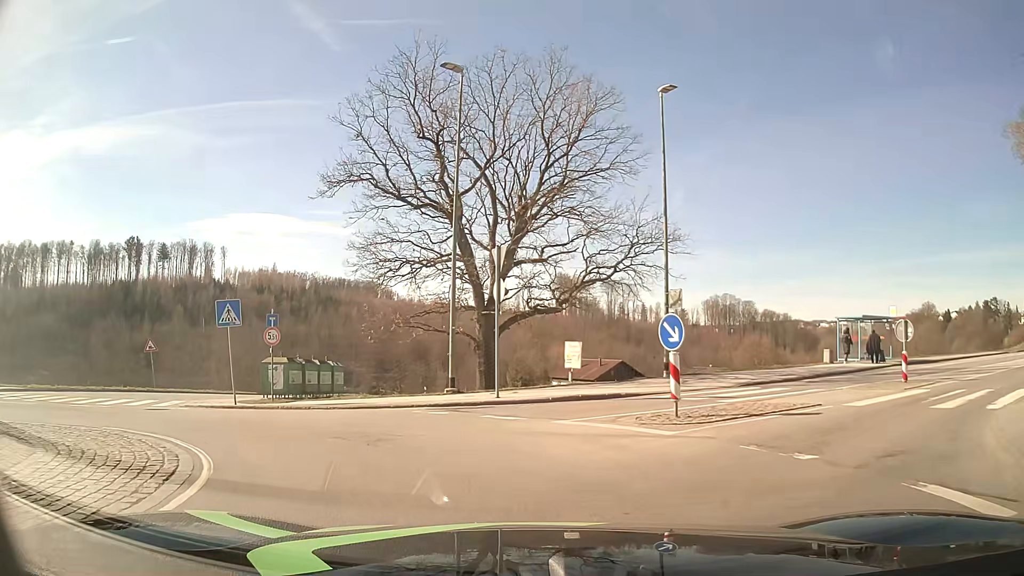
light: Day
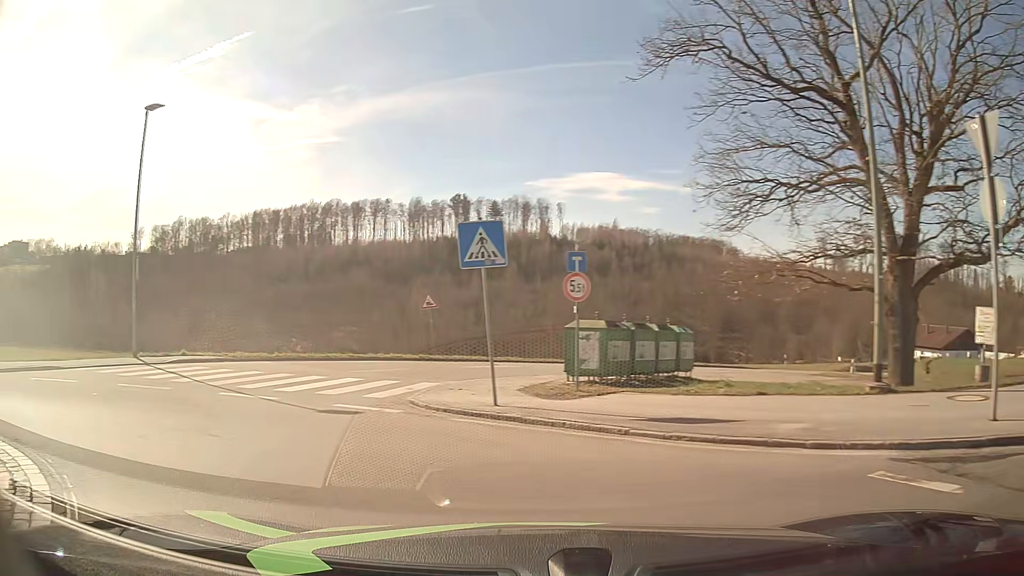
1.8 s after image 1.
(-1.6, +8.6) m; -29°
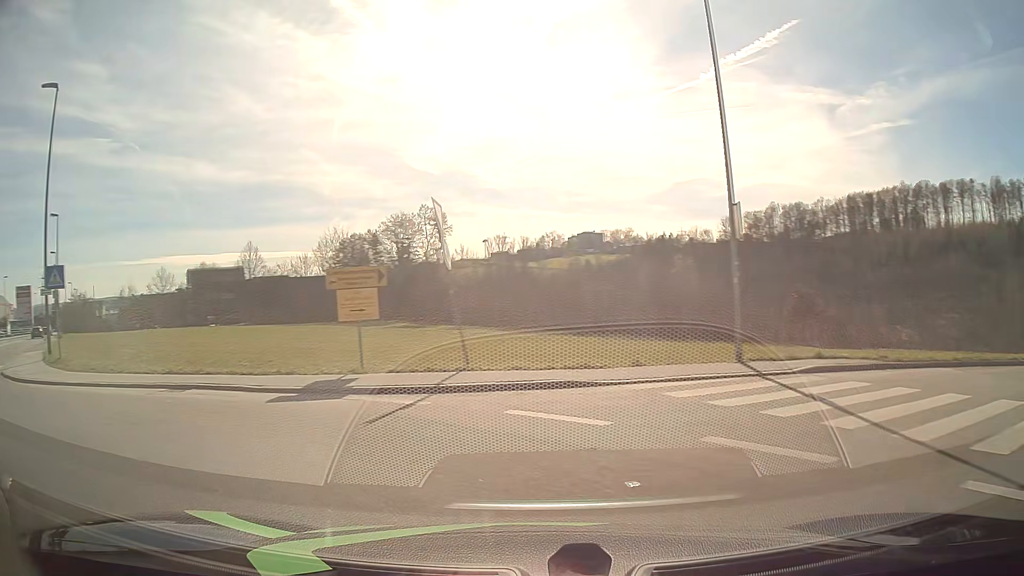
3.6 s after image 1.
(-3.5, +7.7) m; -51°
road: tertiary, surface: asphalt
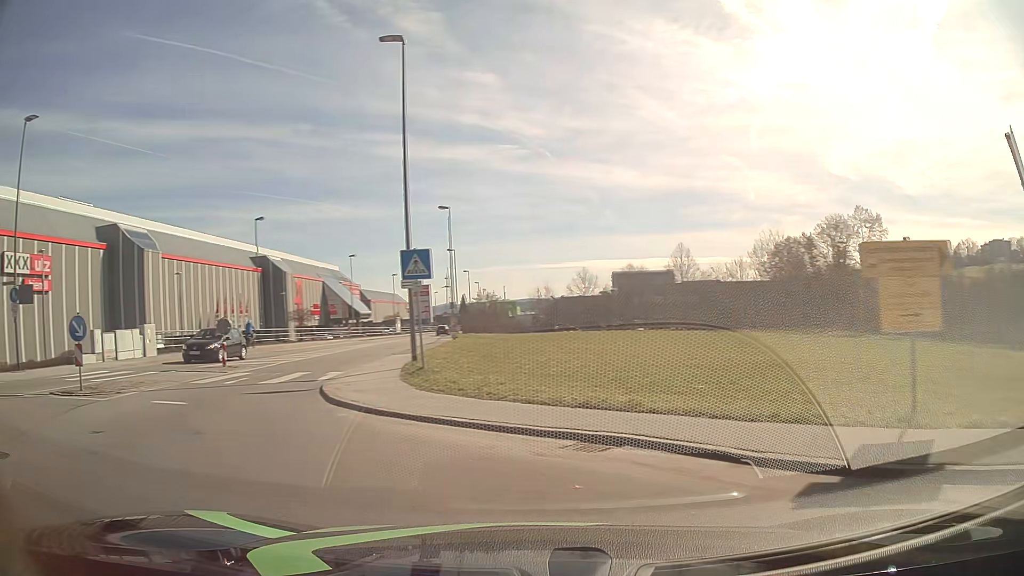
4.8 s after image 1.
(-1.8, +5.3) m; -37°
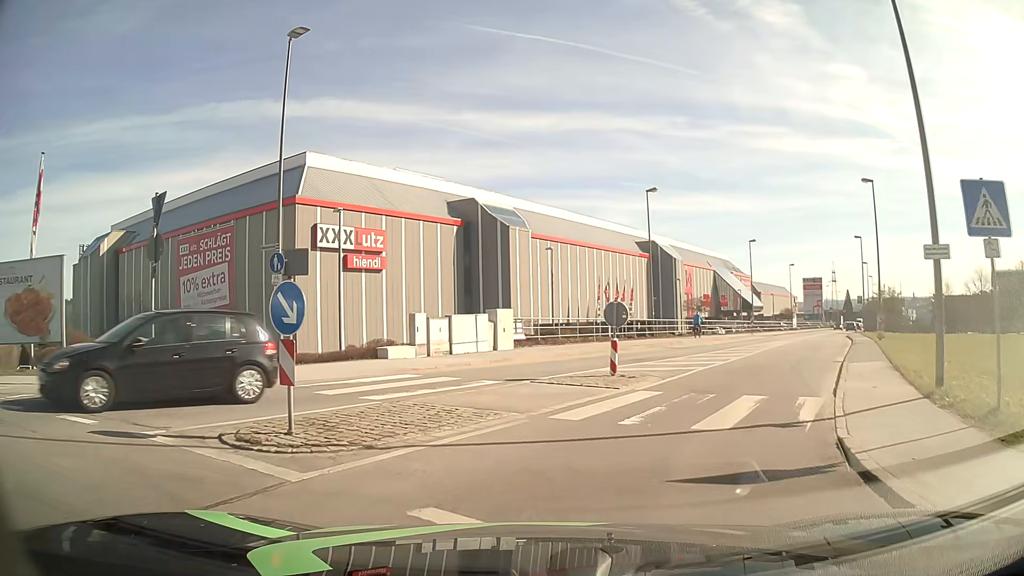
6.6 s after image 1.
(-3.1, +7.9) m; -33°
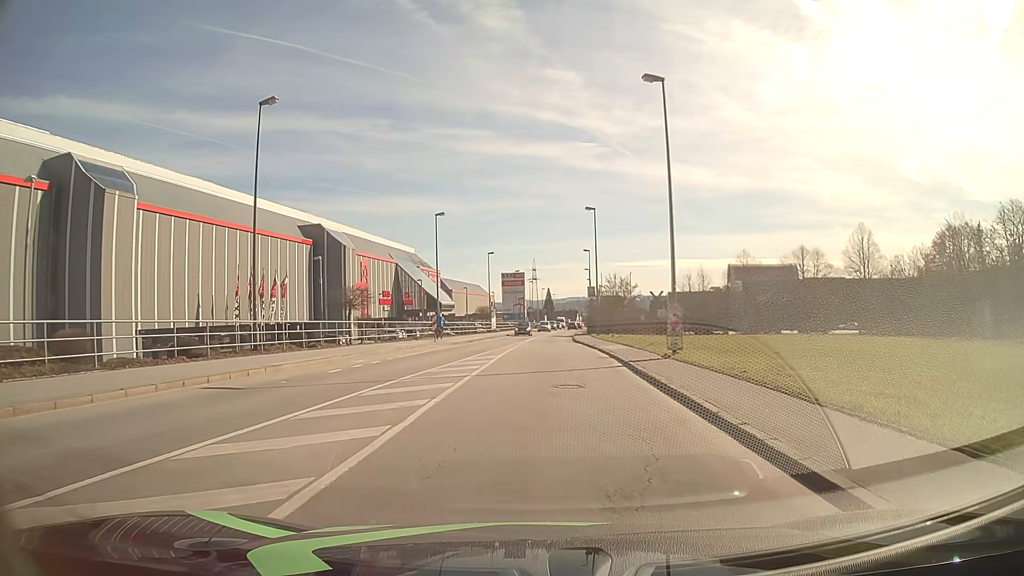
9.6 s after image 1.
(+6.2, +18.9) m; +27°
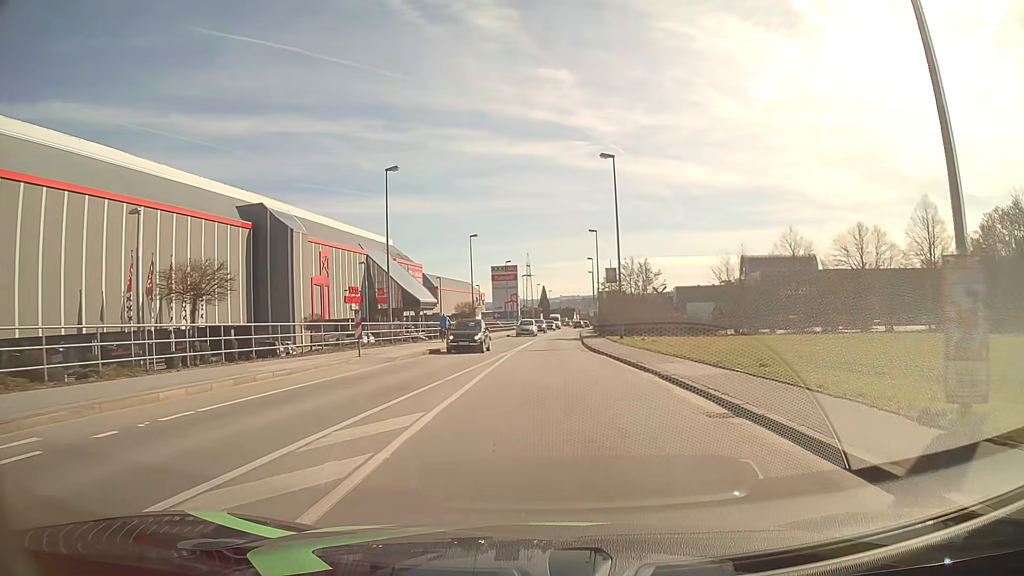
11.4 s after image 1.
(0.0, +17.1) m; +1°
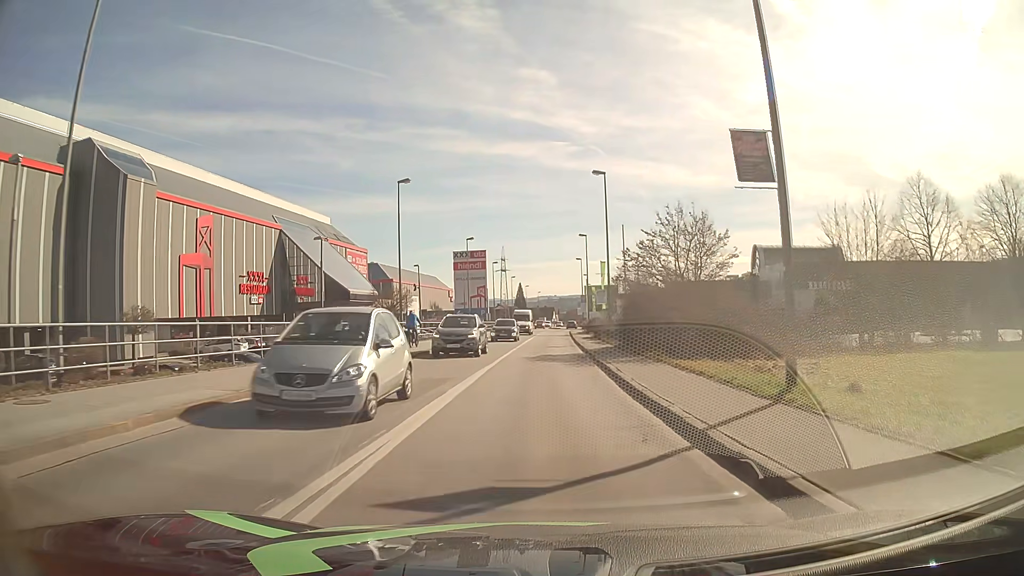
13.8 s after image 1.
(+0.3, +27.0) m; +1°
